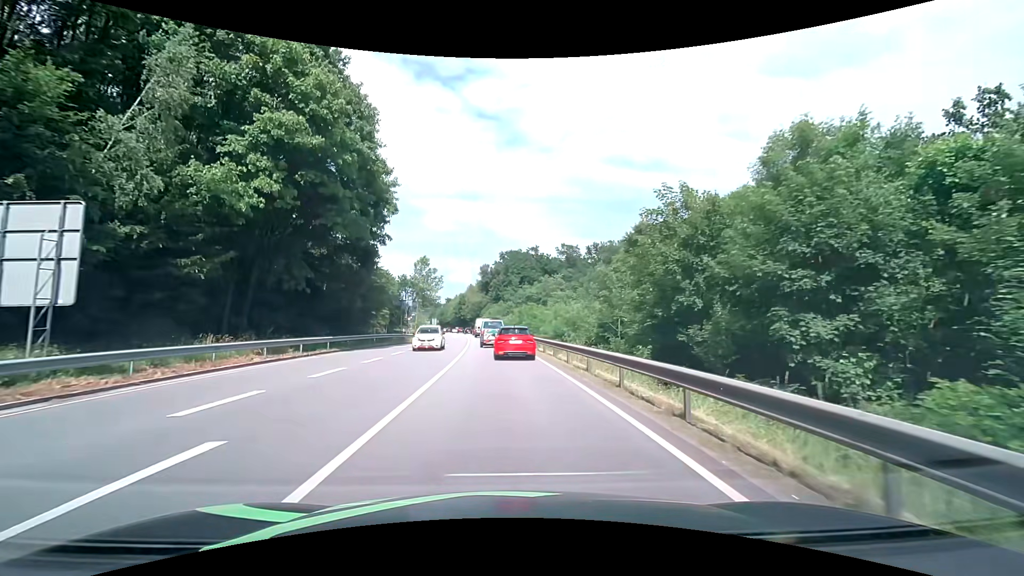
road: primary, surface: asphalt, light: Day
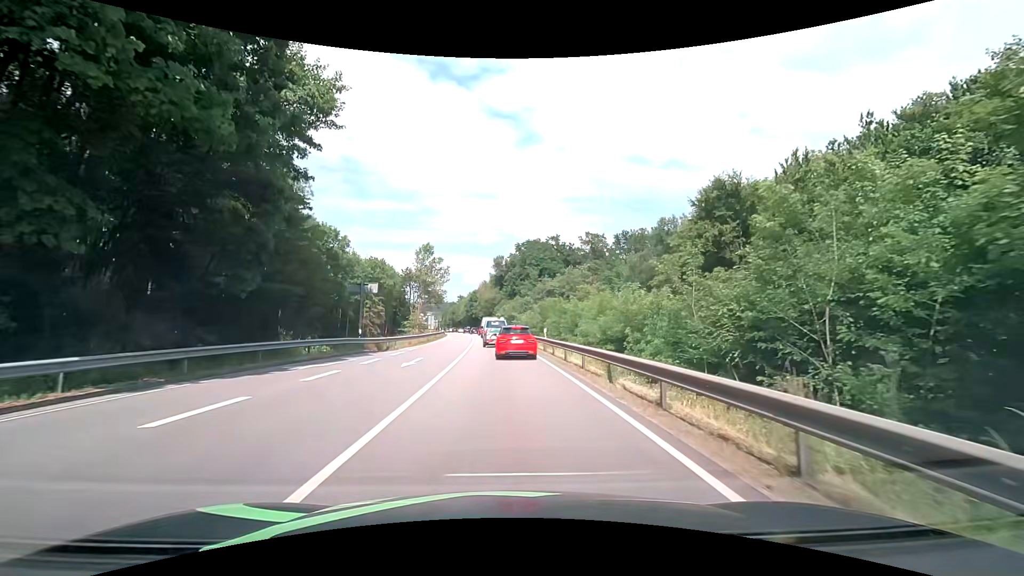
(-0.4, +18.8) m; -2°
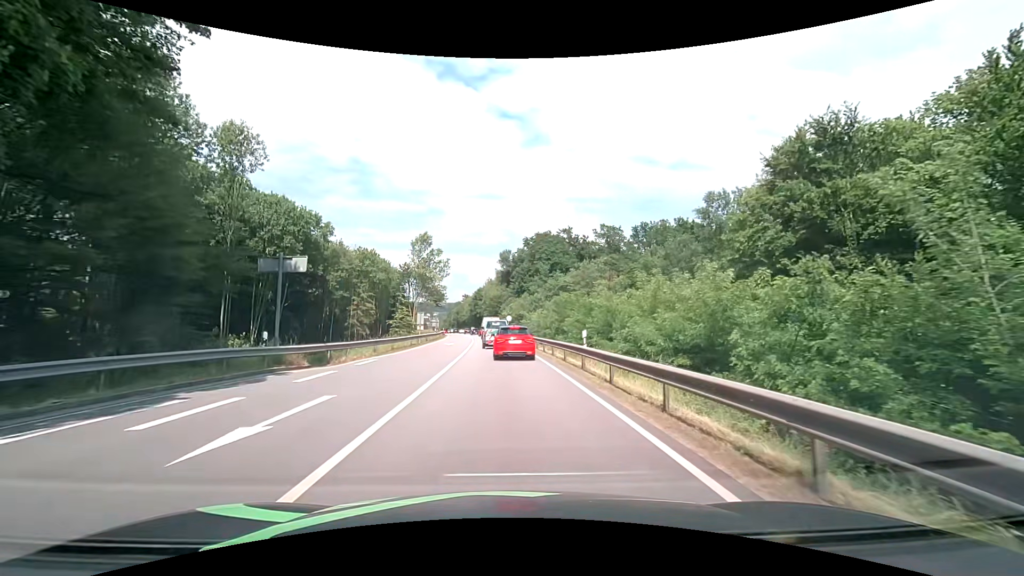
(-0.1, +12.3) m; -1°
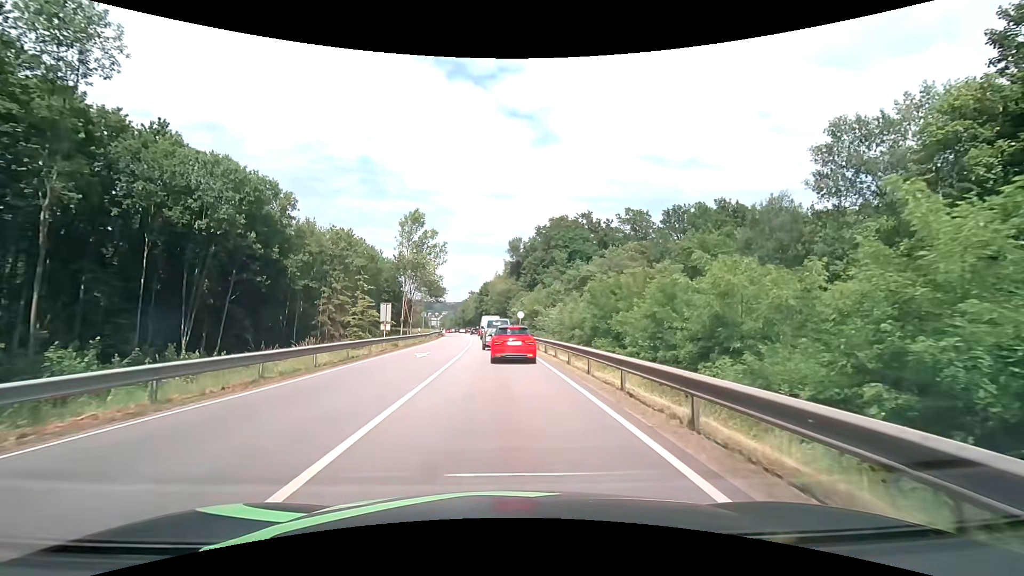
(-0.1, +17.4) m; -1°
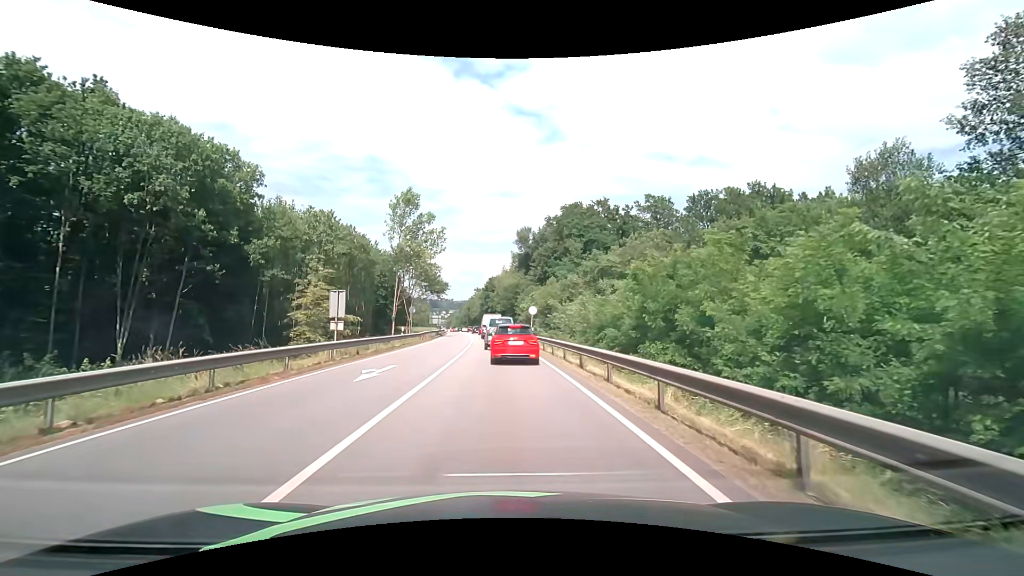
(-0.1, +10.3) m; -1°
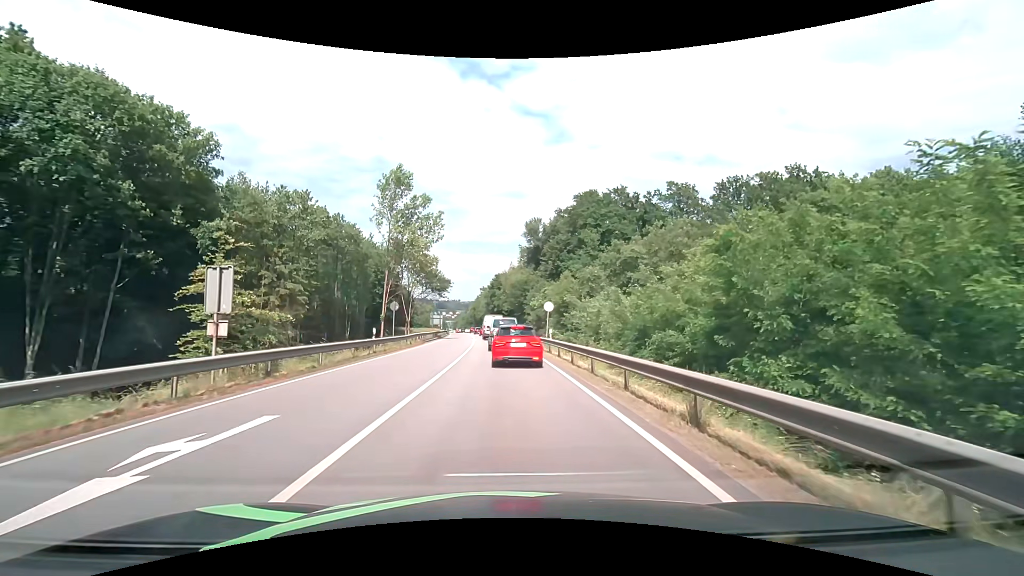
(-0.1, +9.3) m; -1°
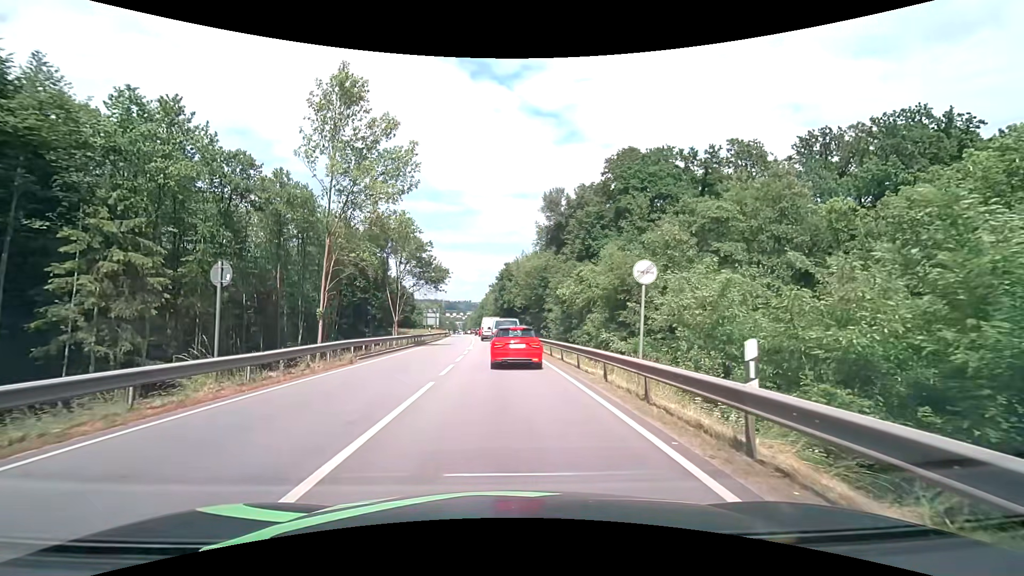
(-0.2, +21.3) m; -1°
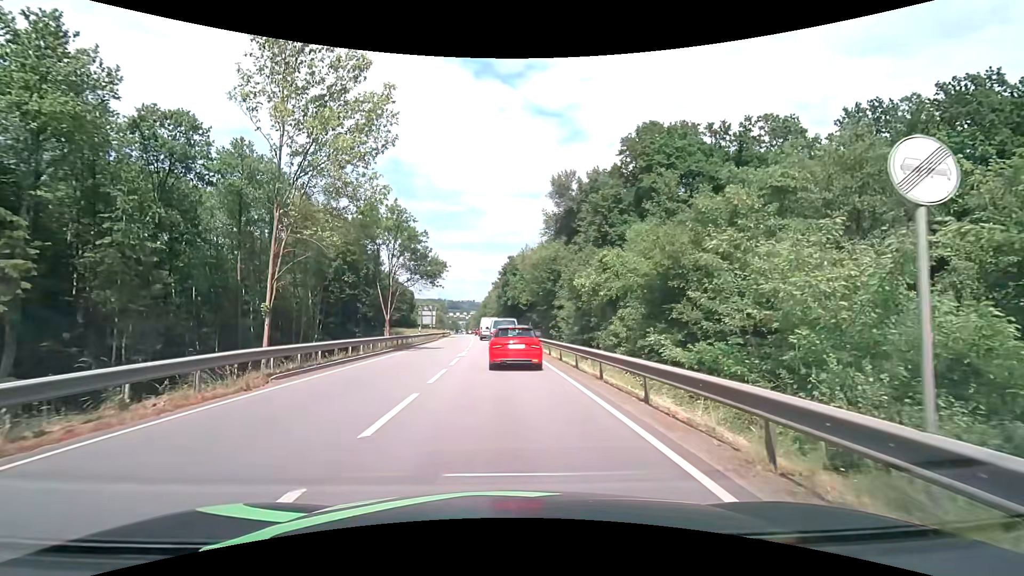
(0.0, +8.1) m; 0°
(0, +10) (0, +20) (-1, +30) (-1, +40) (-2, +50) (-2, +60) (-3, +70) (-4, +80) (-5, +90) (-6, +100) m
